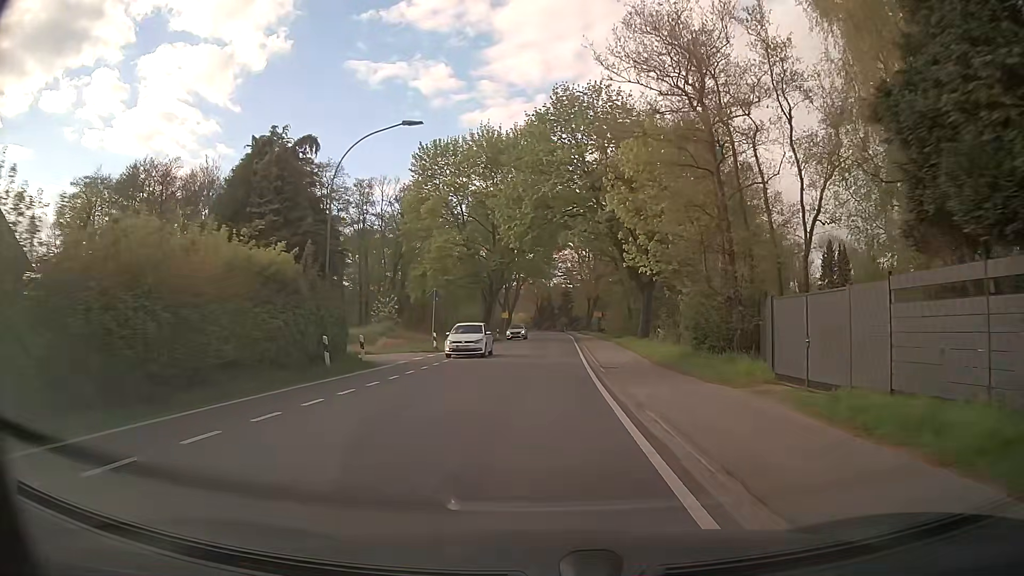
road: tertiary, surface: asphalt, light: Day
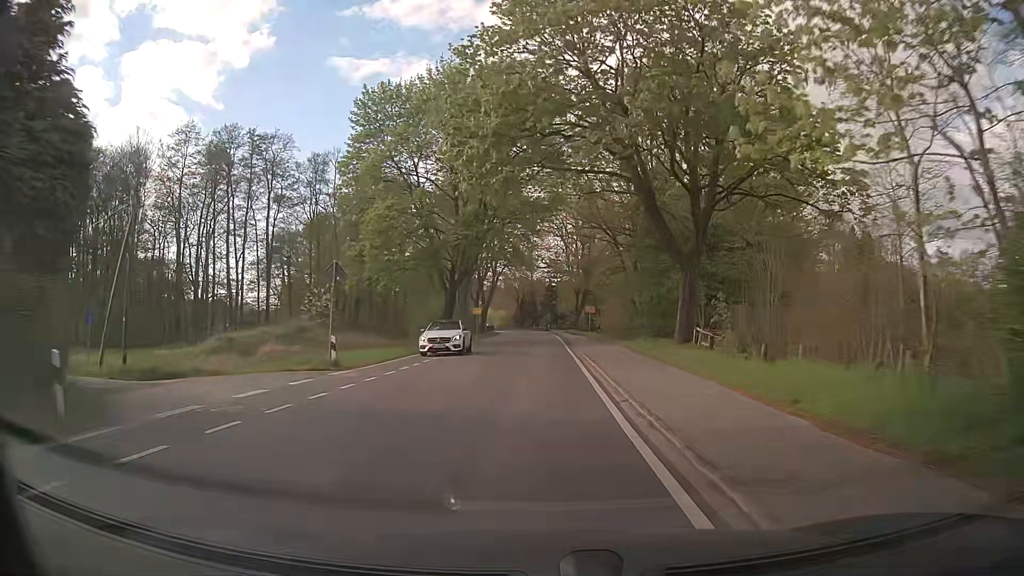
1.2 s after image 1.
(+0.1, +15.2) m; +1°
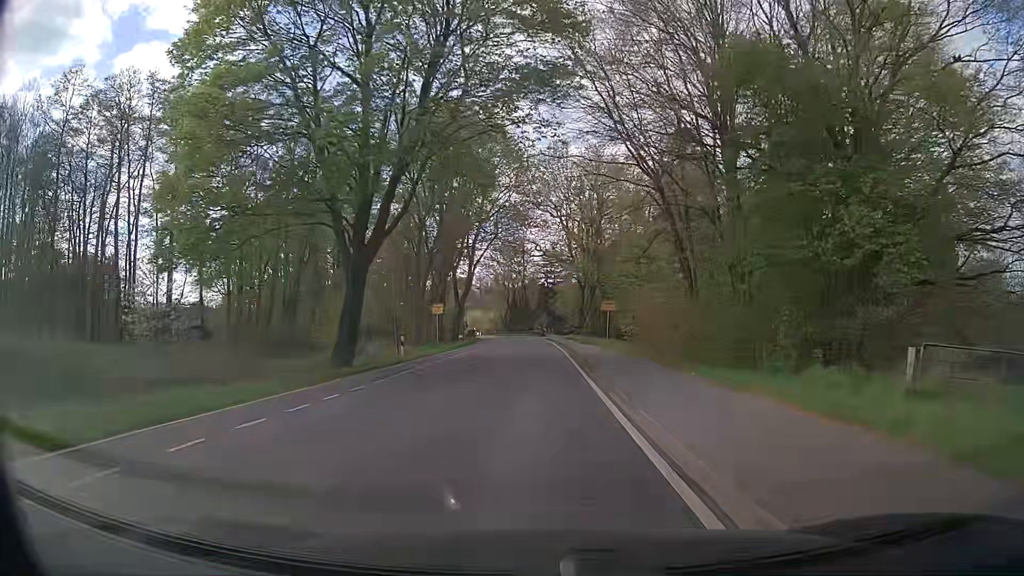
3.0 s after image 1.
(+0.1, +22.8) m; +1°
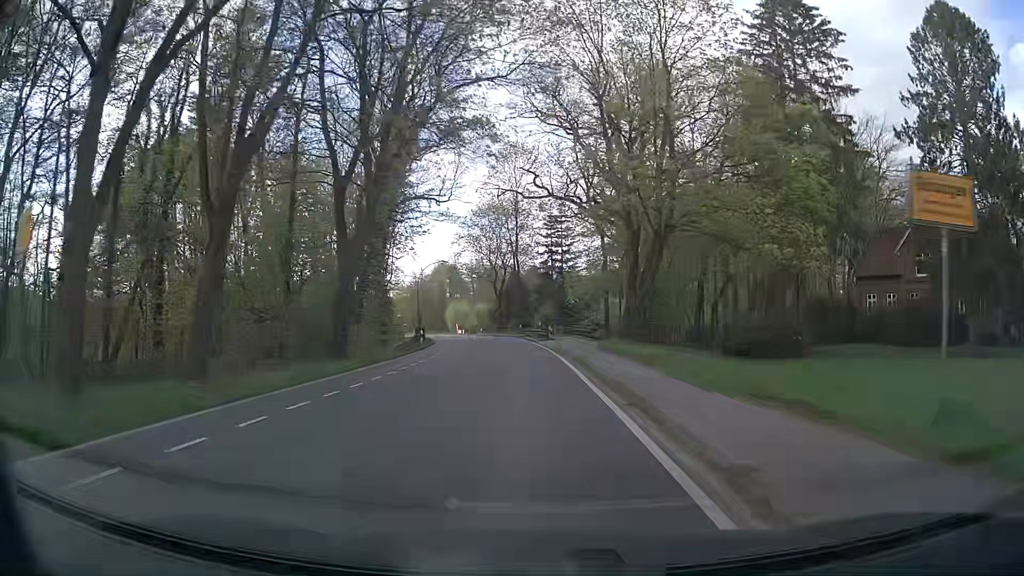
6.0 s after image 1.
(-0.2, +38.1) m; 0°
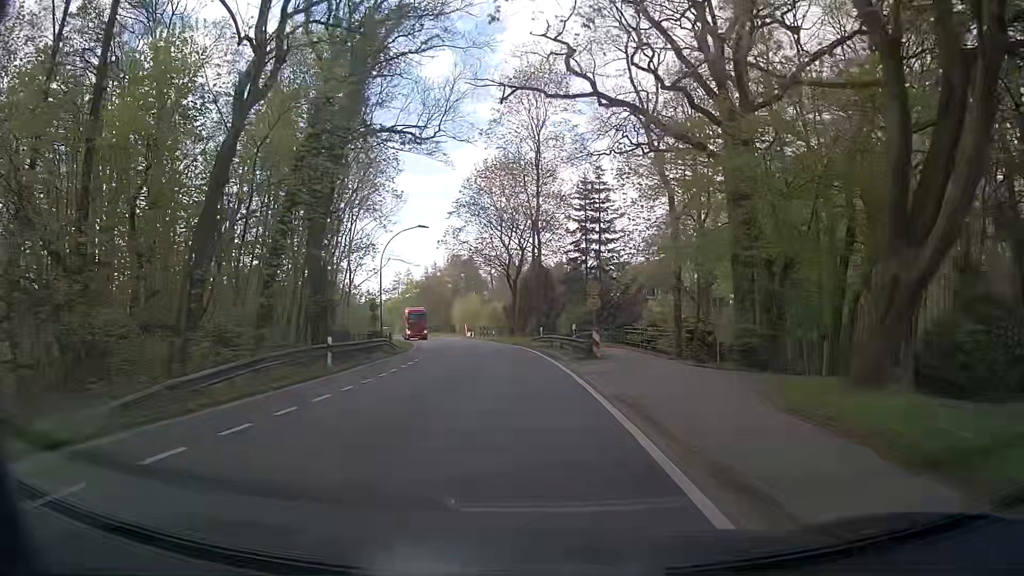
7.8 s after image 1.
(-0.4, +22.9) m; -2°
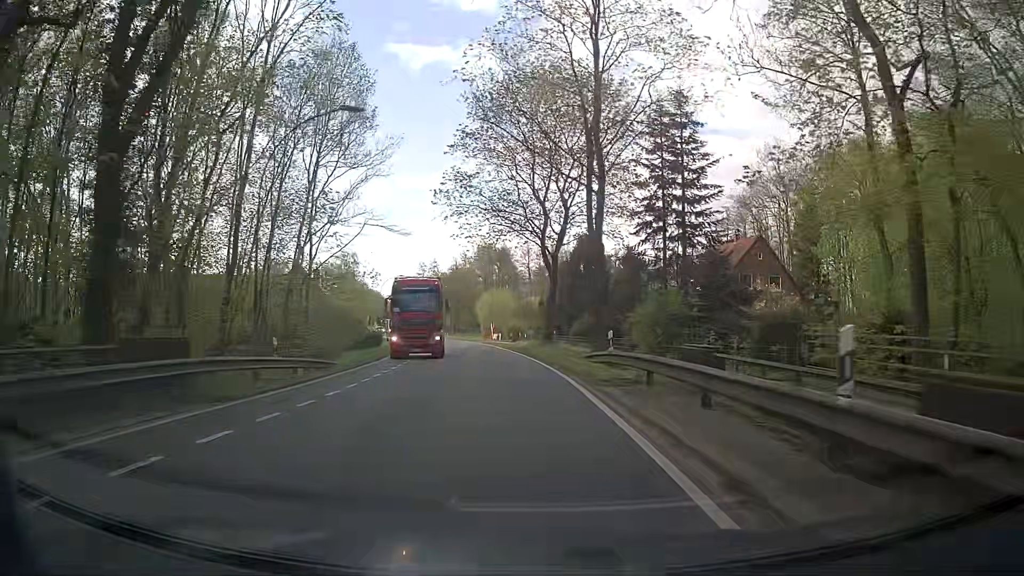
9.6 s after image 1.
(-0.6, +22.8) m; -4°
(0, +10) (-1, +20) (-1, +30) (-3, +40) (-4, +50) (-6, +60) (-8, +69) (-11, +79) (-13, +89) (-16, +98) m
